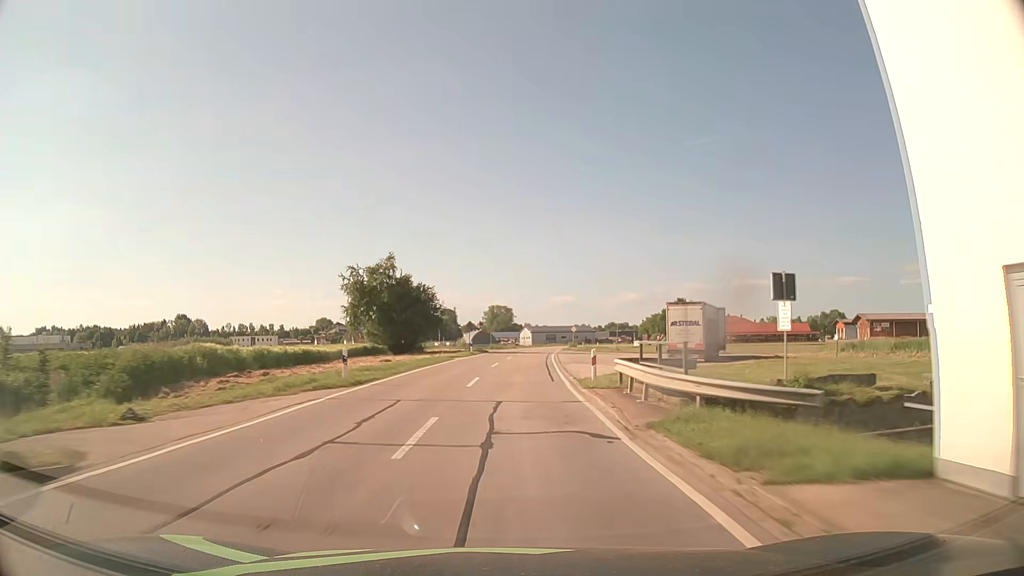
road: tertiary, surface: asphalt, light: Day
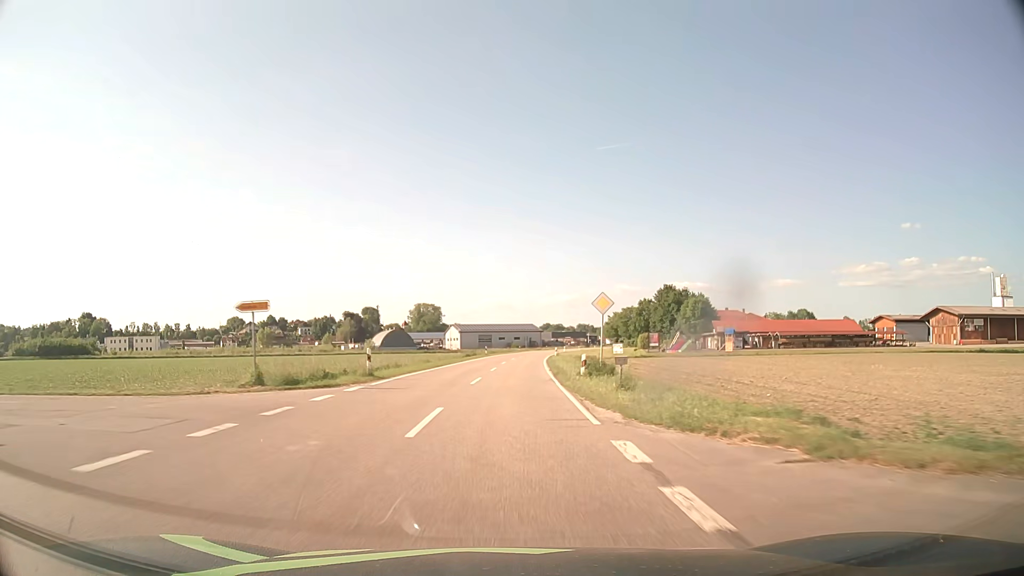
(+3.6, +69.8) m; +6°
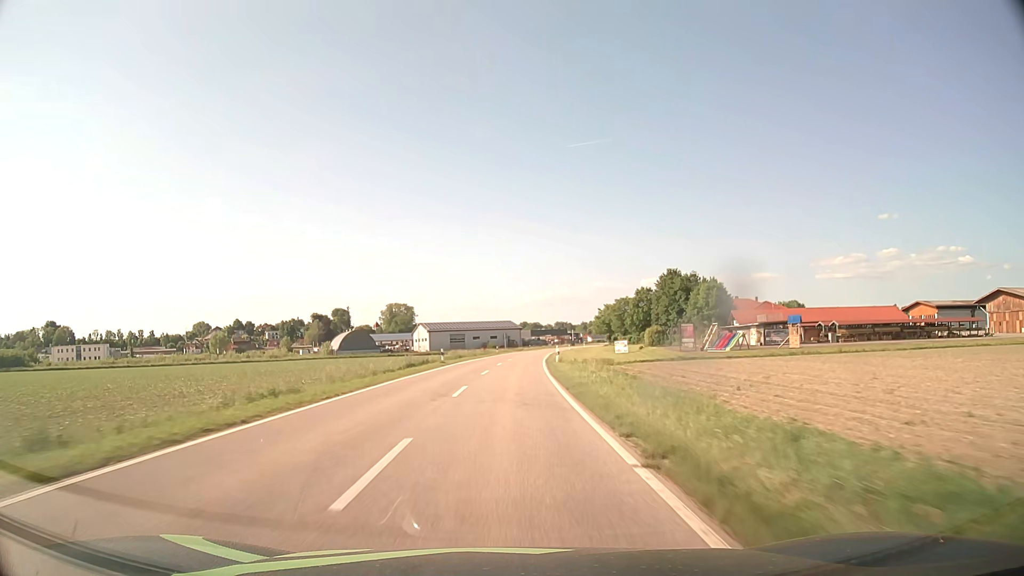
(+0.5, +28.2) m; +2°
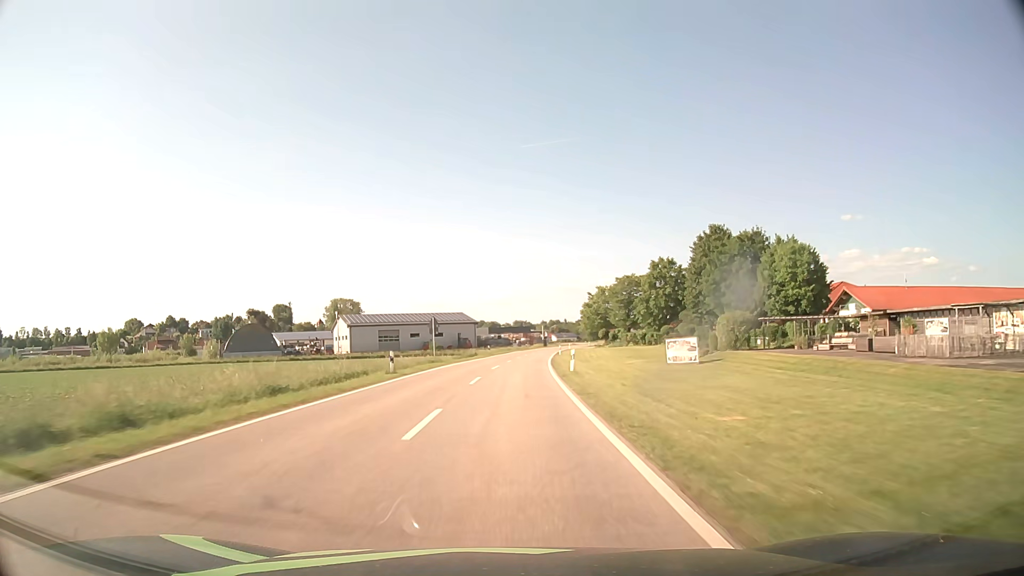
(+1.8, +56.6) m; +4°
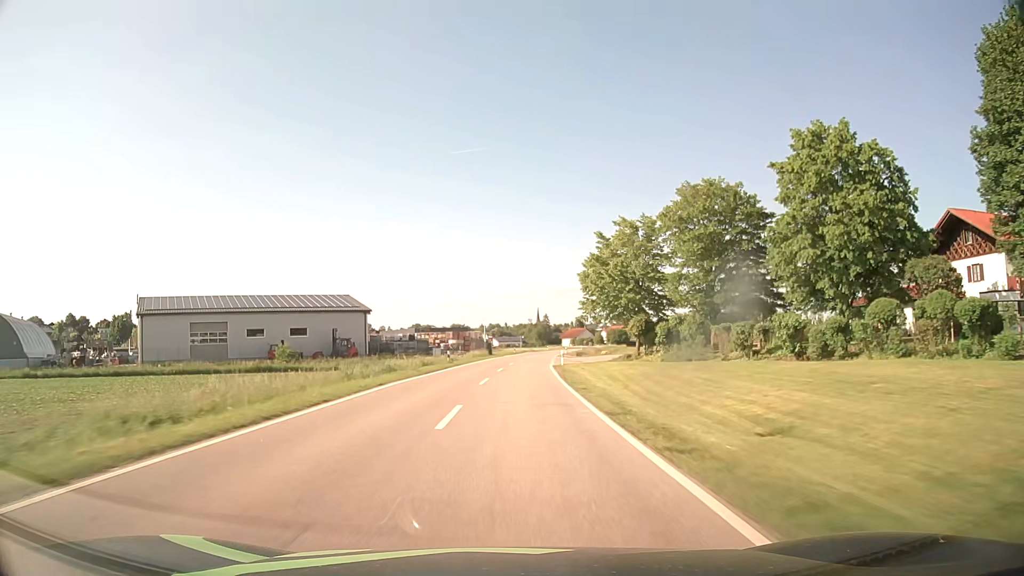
(+3.2, +70.9) m; +5°
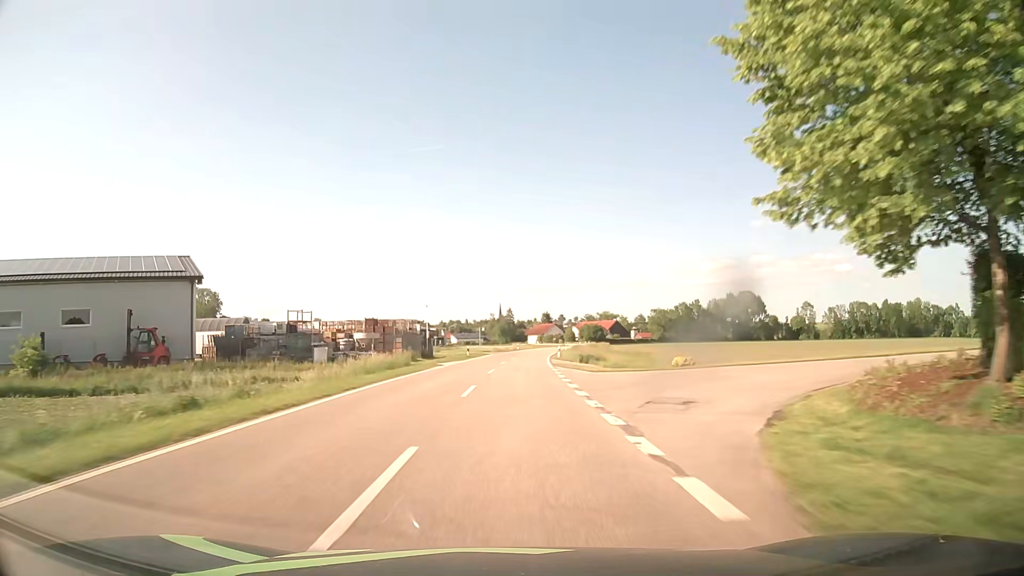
(+1.1, +42.6) m; +3°
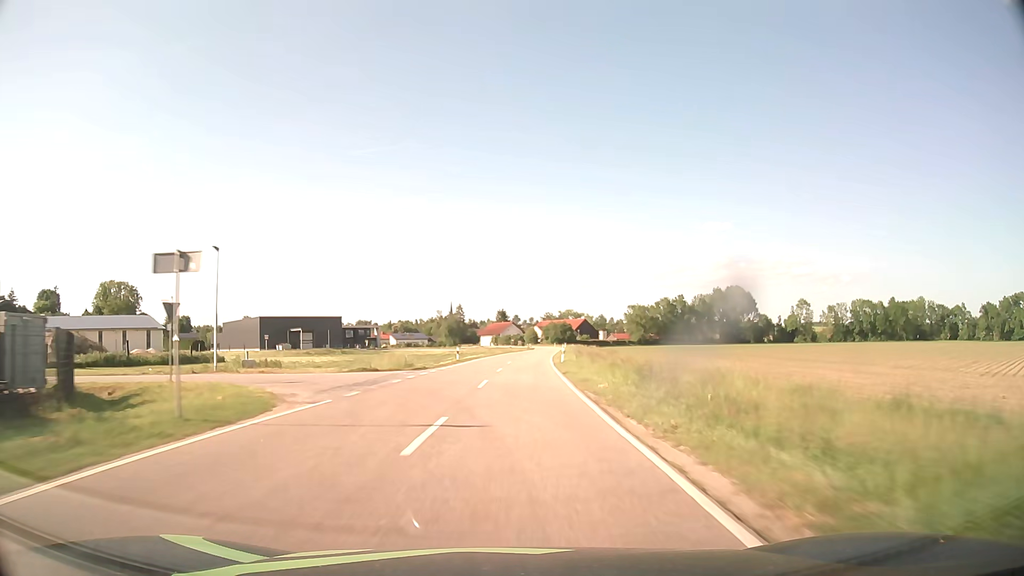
(+1.9, +56.7) m; +4°
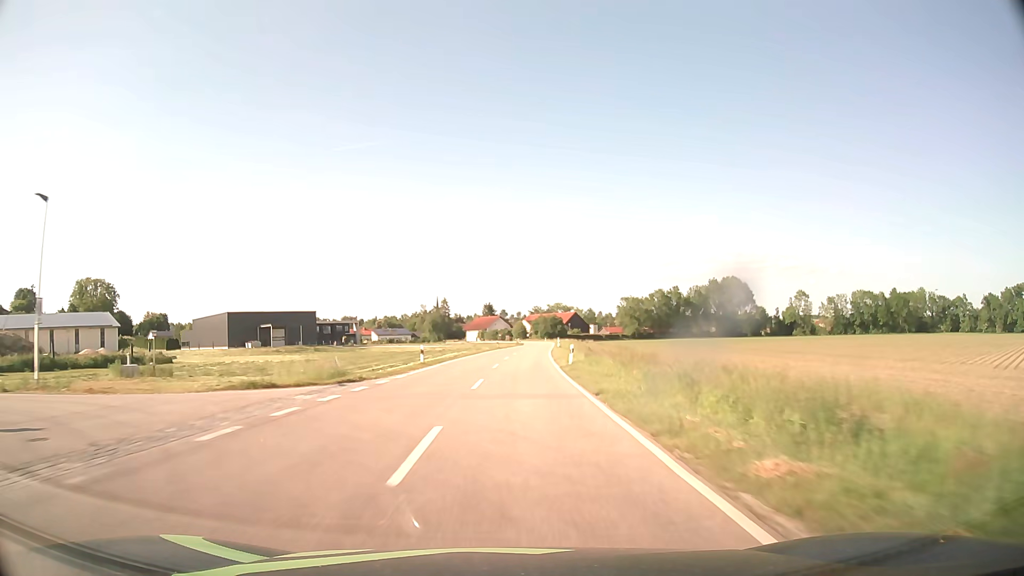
(+0.1, +13.9) m; +1°
(0, +10) (0, +20) (+1, +30) (+1, +40) (+2, +50) (+2, +60) (+3, +70) (+4, +80) (+4, +90) (+5, +100) m
